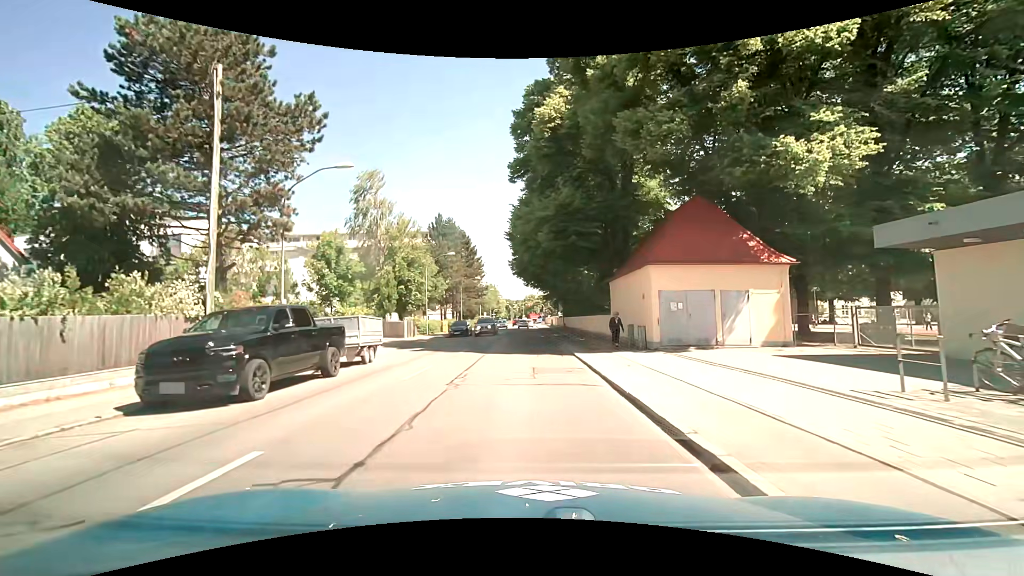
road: secondary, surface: asphalt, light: Day
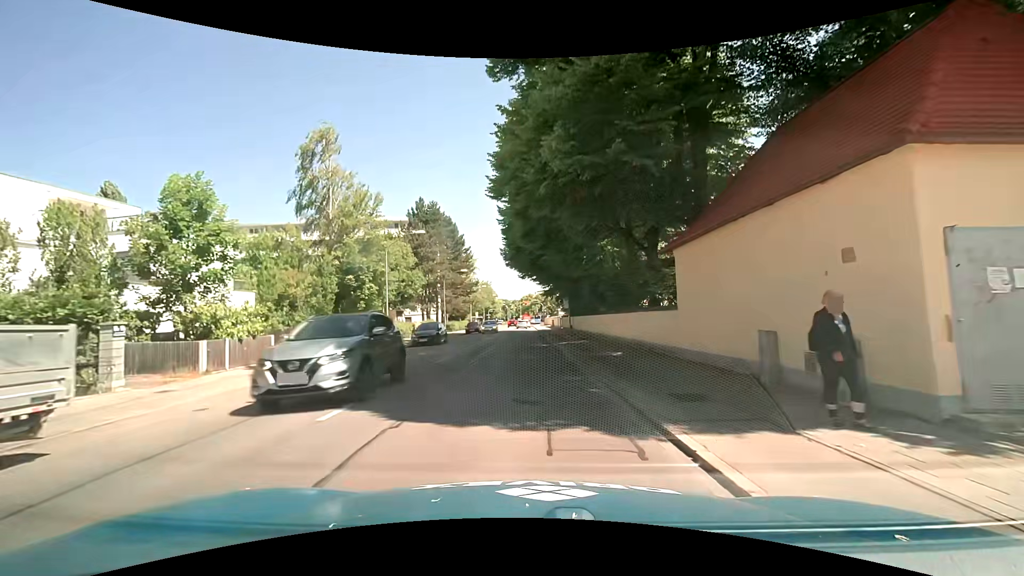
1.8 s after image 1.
(+0.1, +13.2) m; +1°
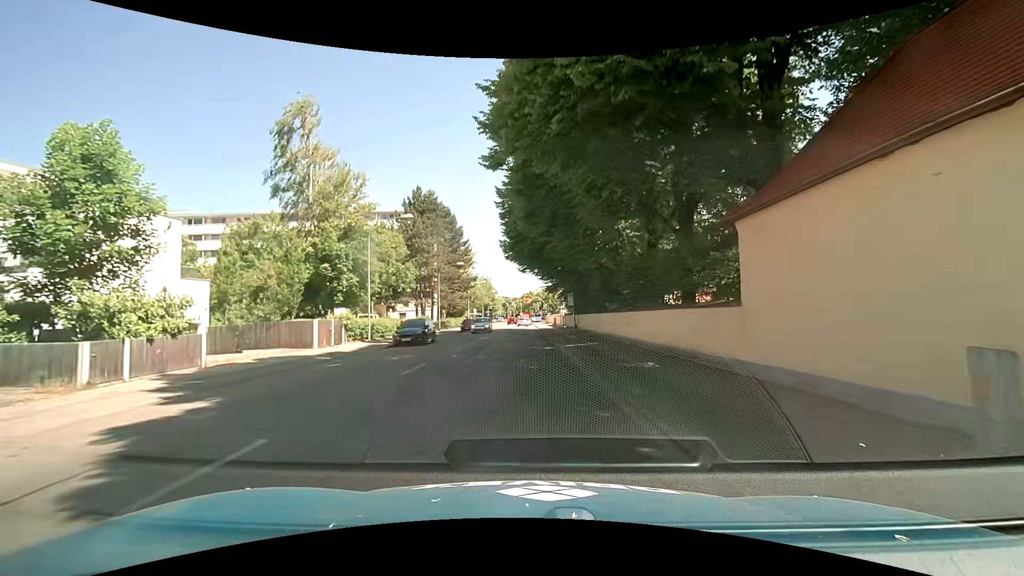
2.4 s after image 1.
(0.0, +4.4) m; 0°
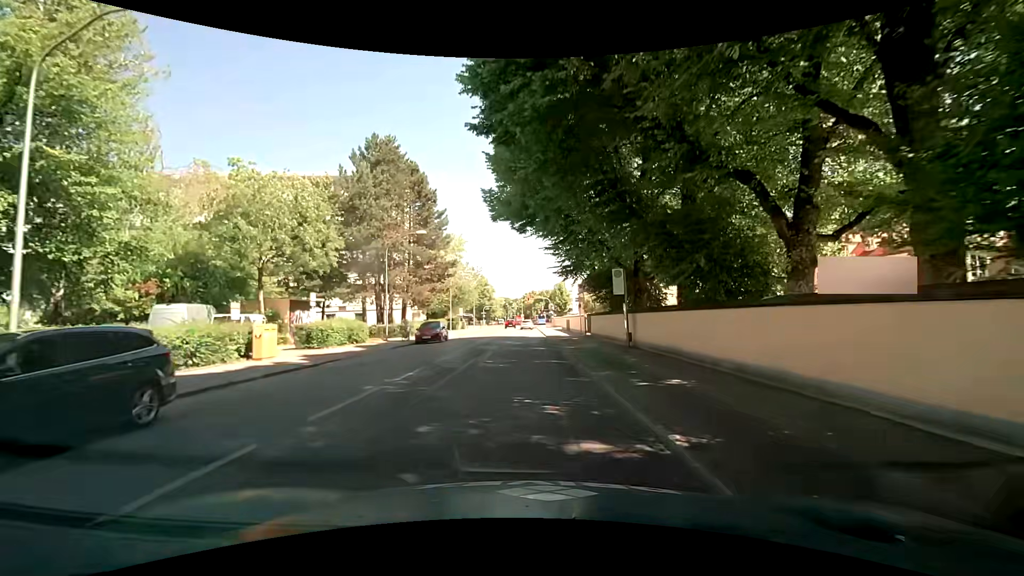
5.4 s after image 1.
(-0.3, +22.9) m; 0°
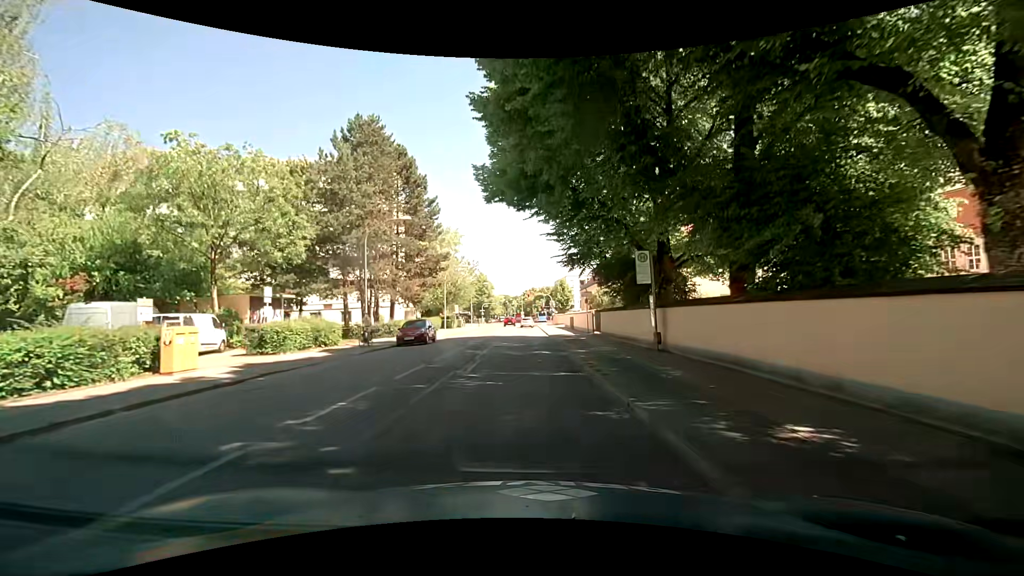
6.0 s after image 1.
(0.0, +4.7) m; 0°
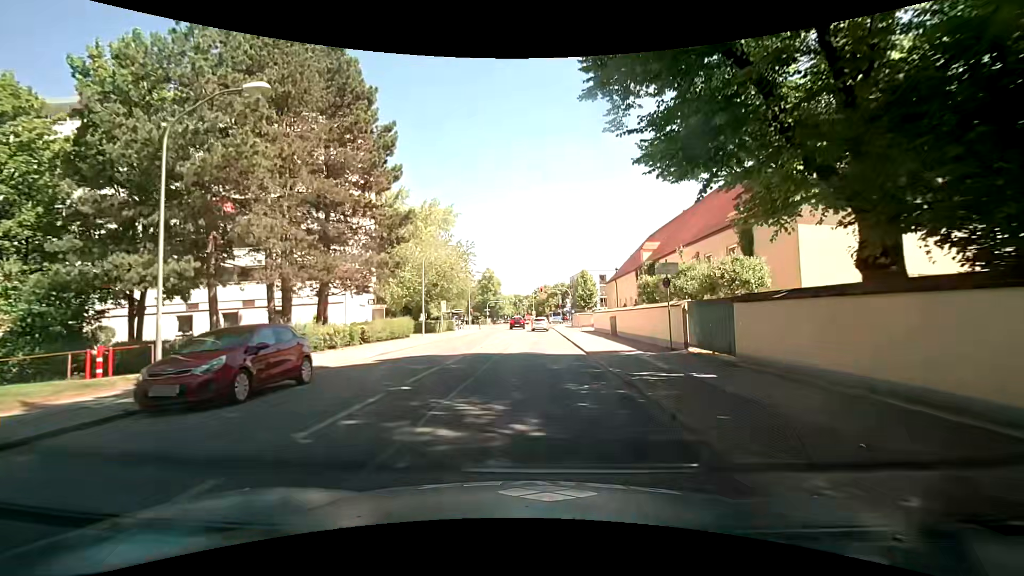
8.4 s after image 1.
(-0.3, +18.9) m; -2°
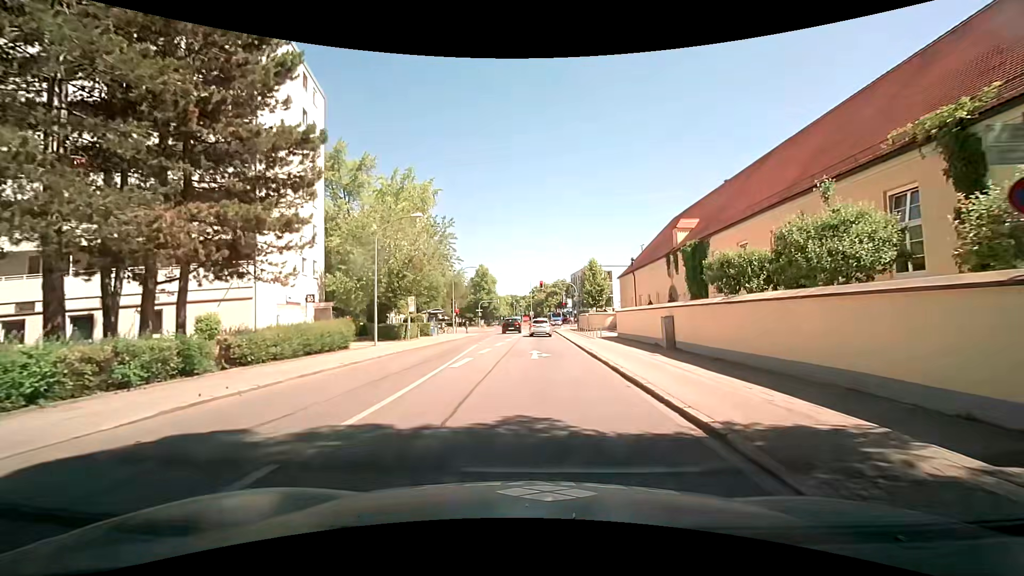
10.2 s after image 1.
(+0.1, +13.0) m; 0°
